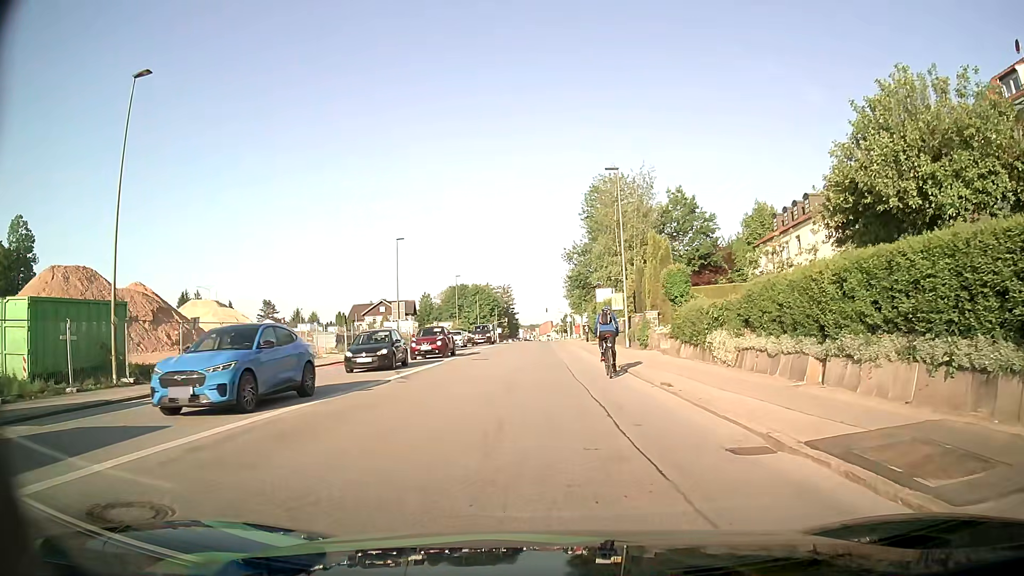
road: tertiary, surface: asphalt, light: Day
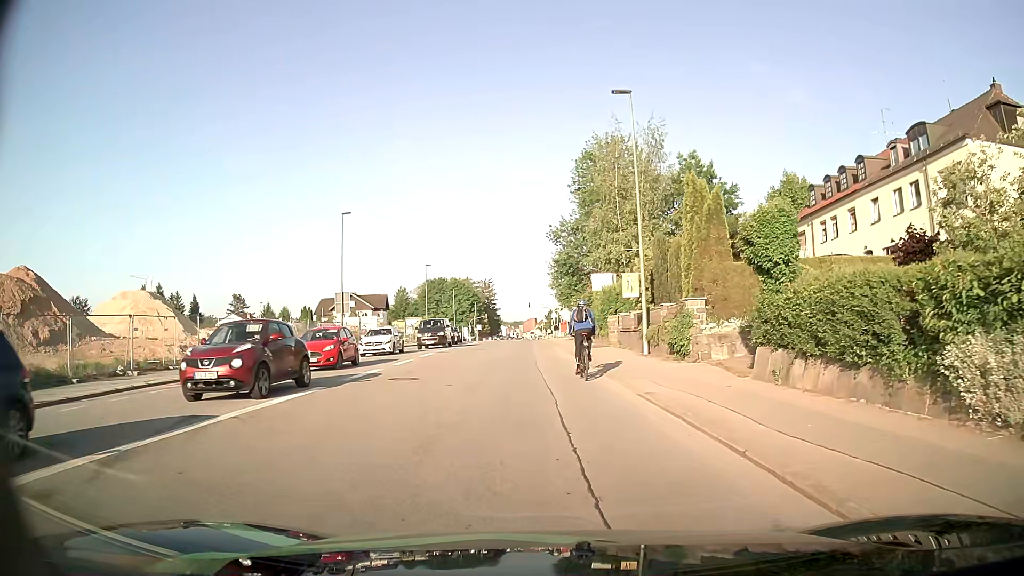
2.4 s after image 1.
(+0.3, +13.0) m; +2°
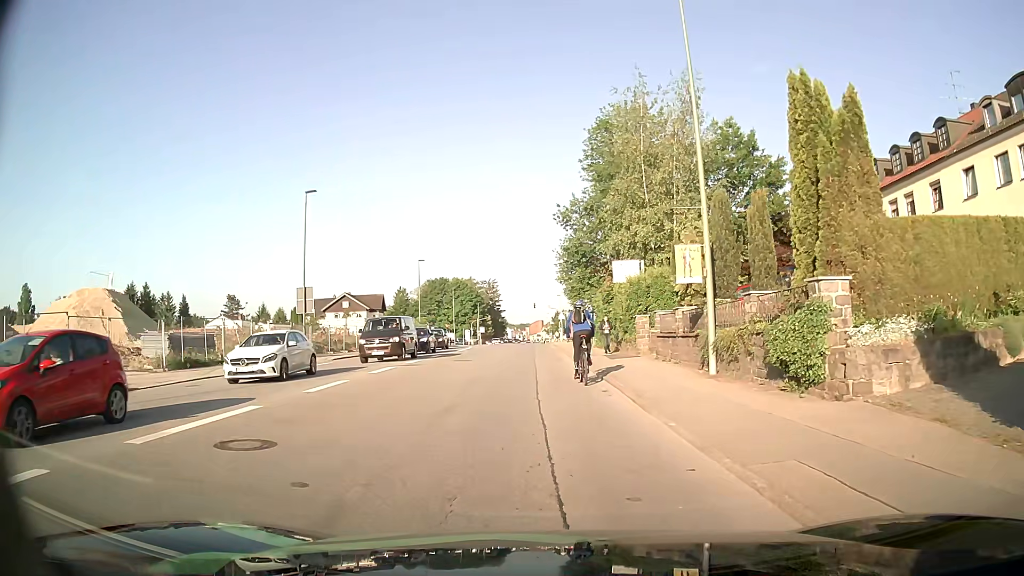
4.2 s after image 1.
(0.0, +9.4) m; -1°
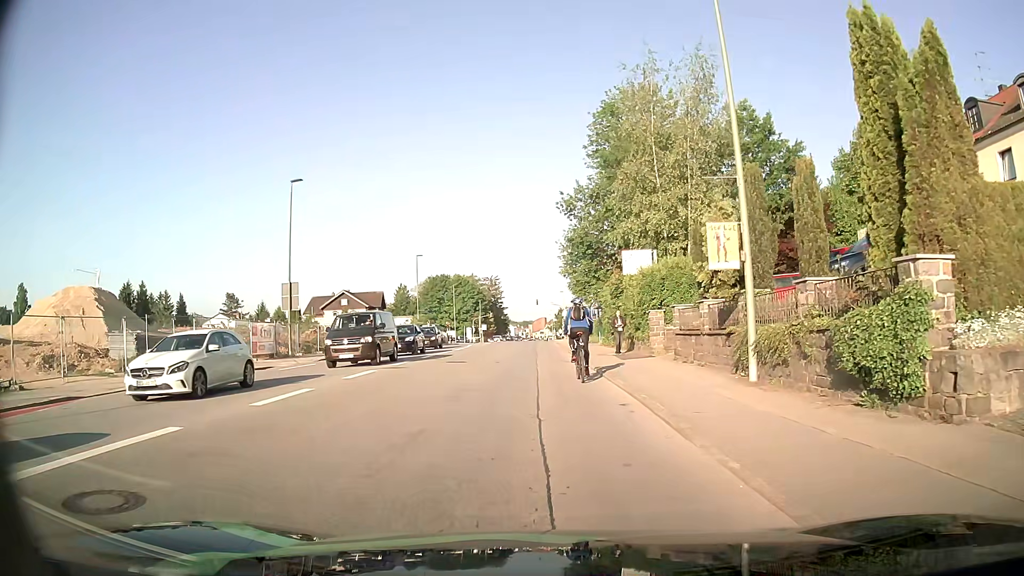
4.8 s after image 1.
(0.0, +2.9) m; 0°
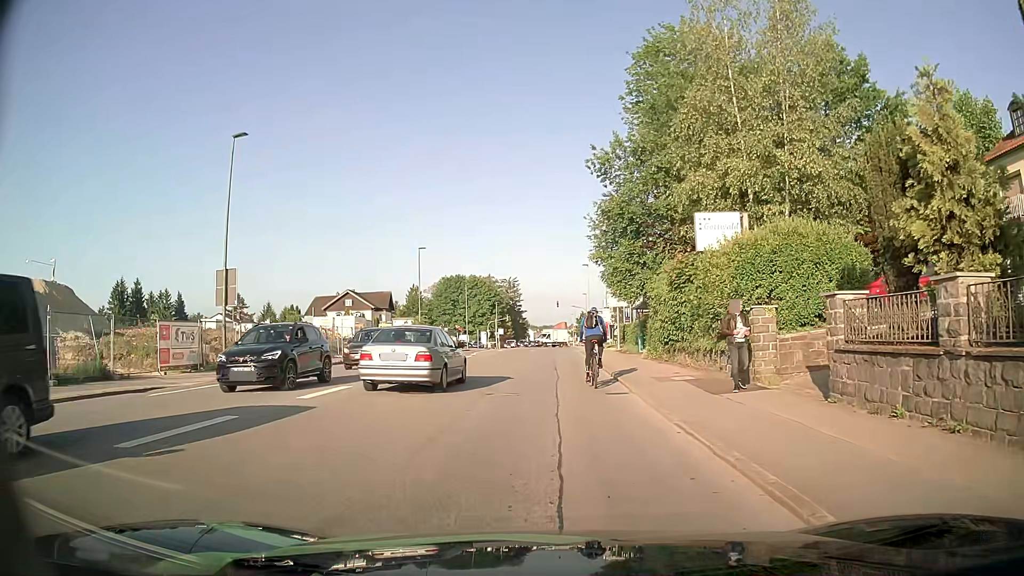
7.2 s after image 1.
(-0.2, +10.6) m; -2°
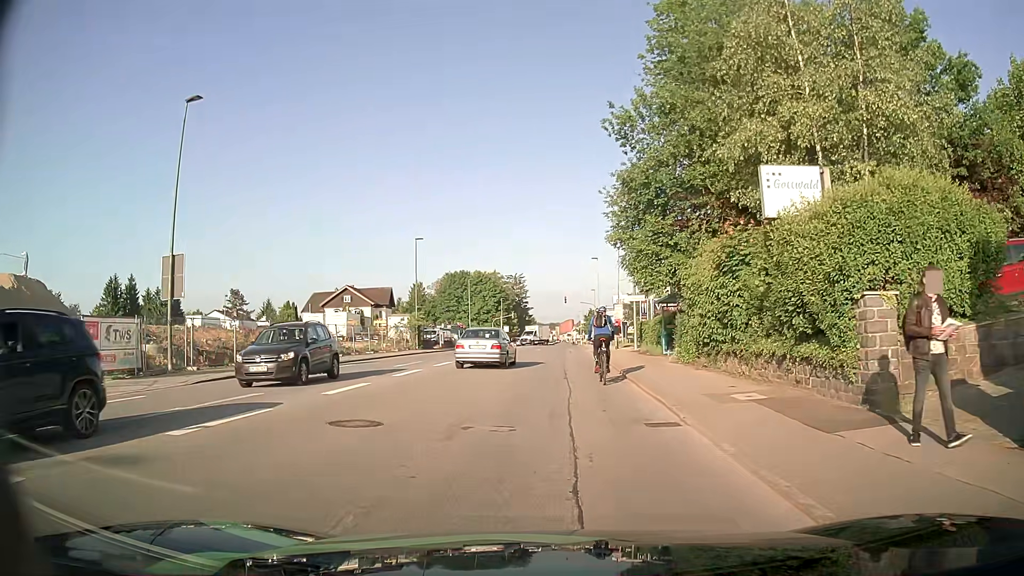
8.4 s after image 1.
(0.0, +5.2) m; 0°
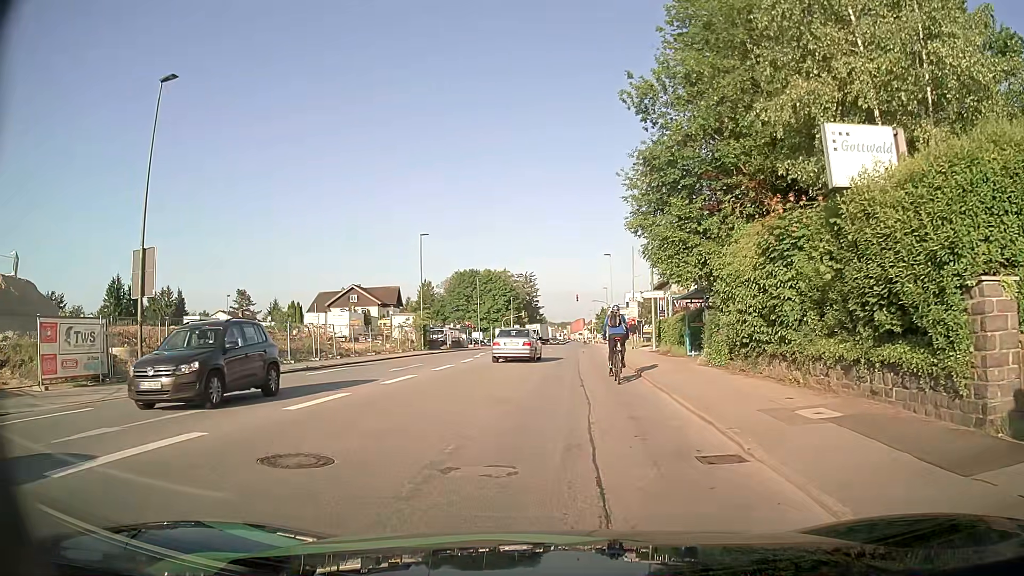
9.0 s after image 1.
(-0.1, +2.8) m; -3°
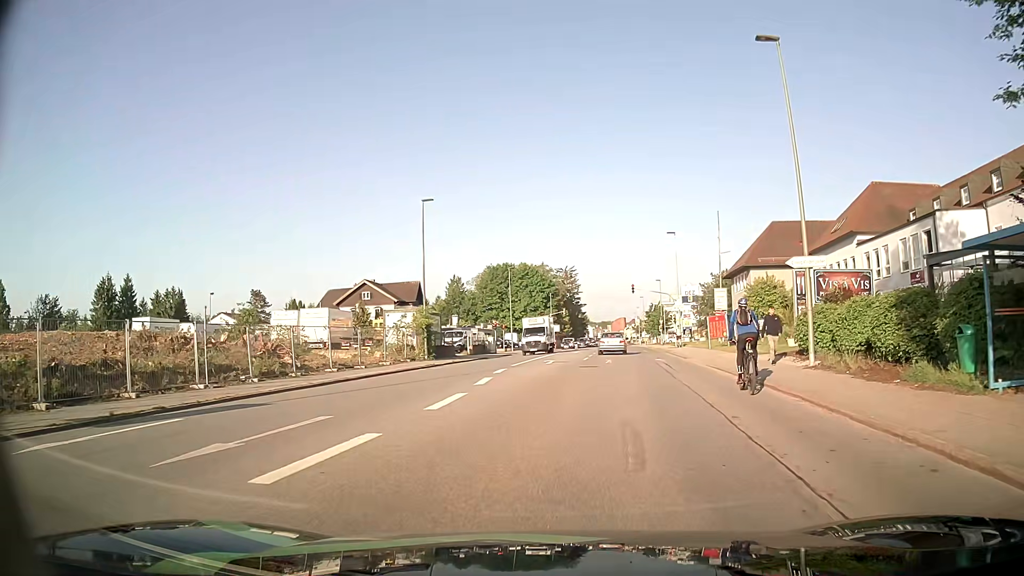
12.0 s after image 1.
(-0.6, +17.3) m; -3°
